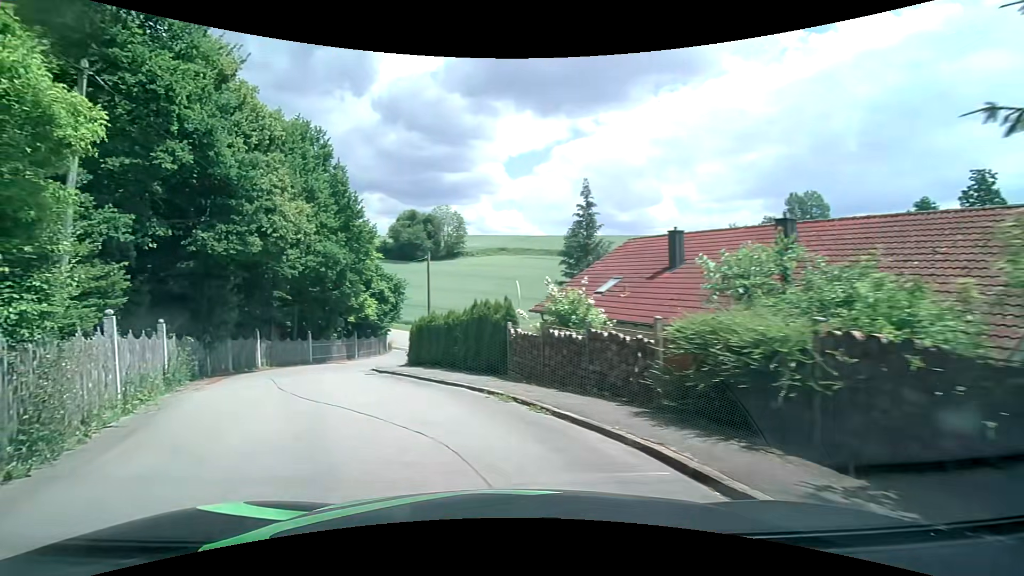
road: residential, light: Day
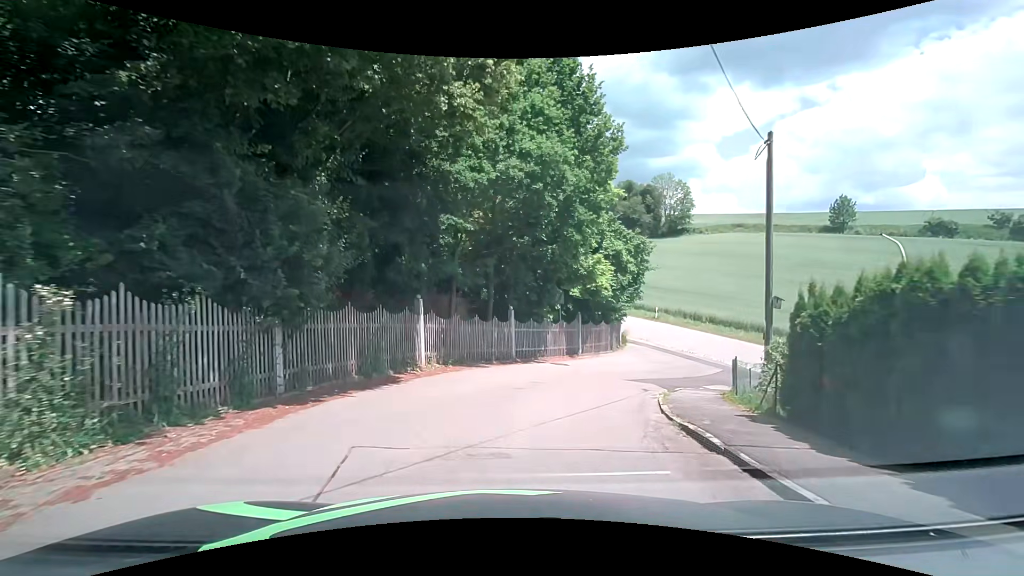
(-5.4, +15.6) m; -24°
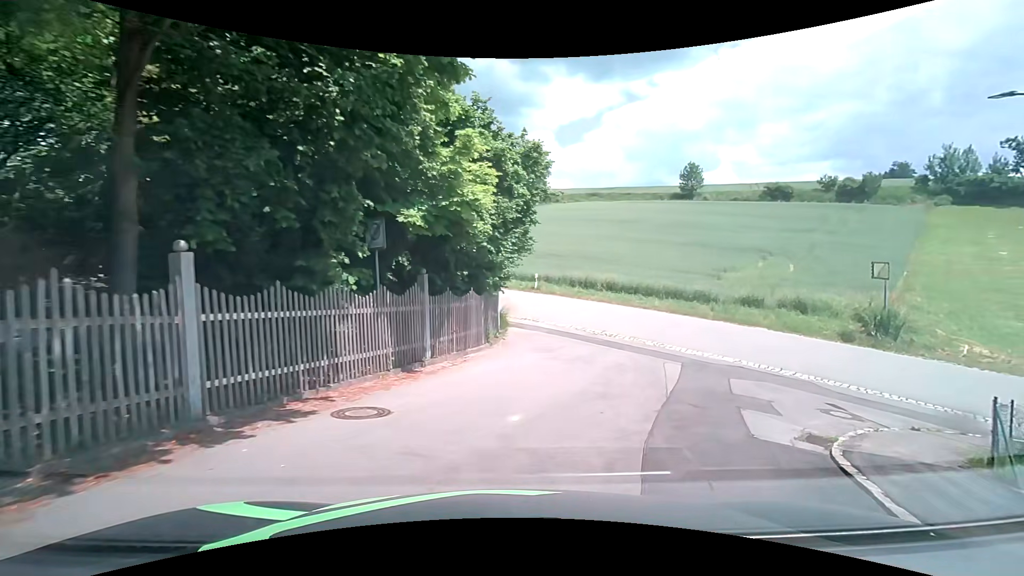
(+1.5, +14.0) m; +18°
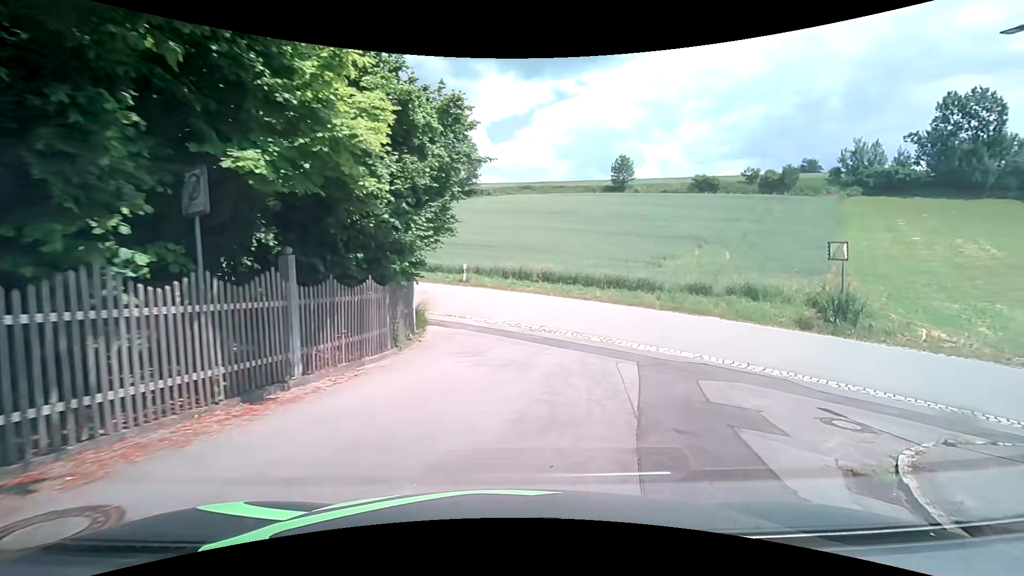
(+0.1, +3.3) m; +6°
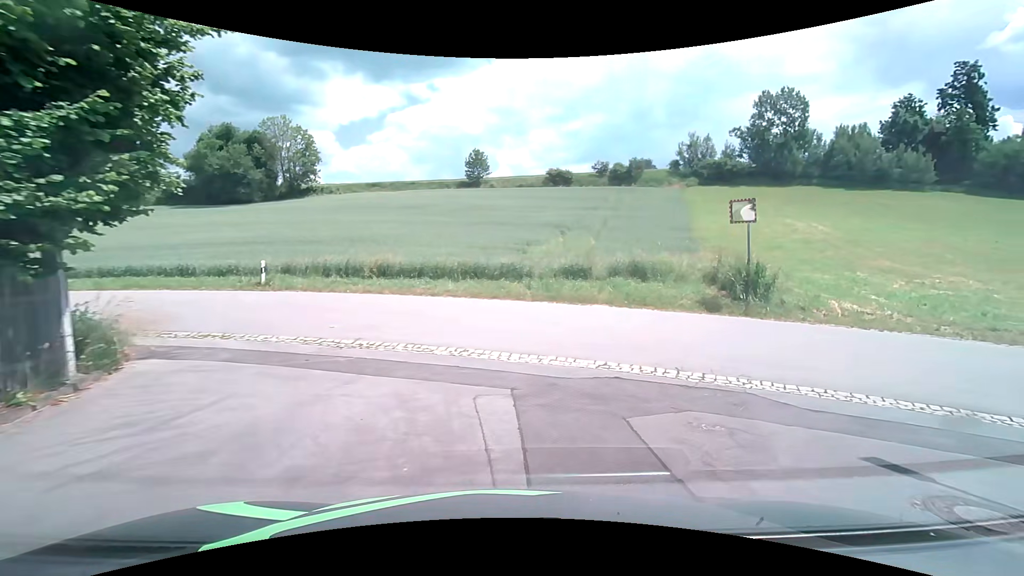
(+0.9, +5.9) m; +16°
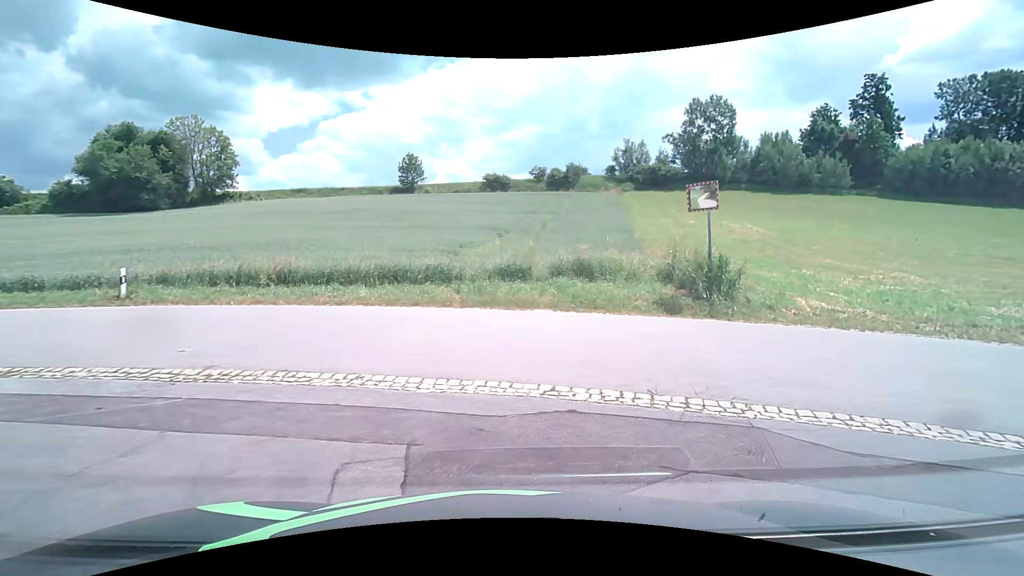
(+0.1, +2.6) m; +6°
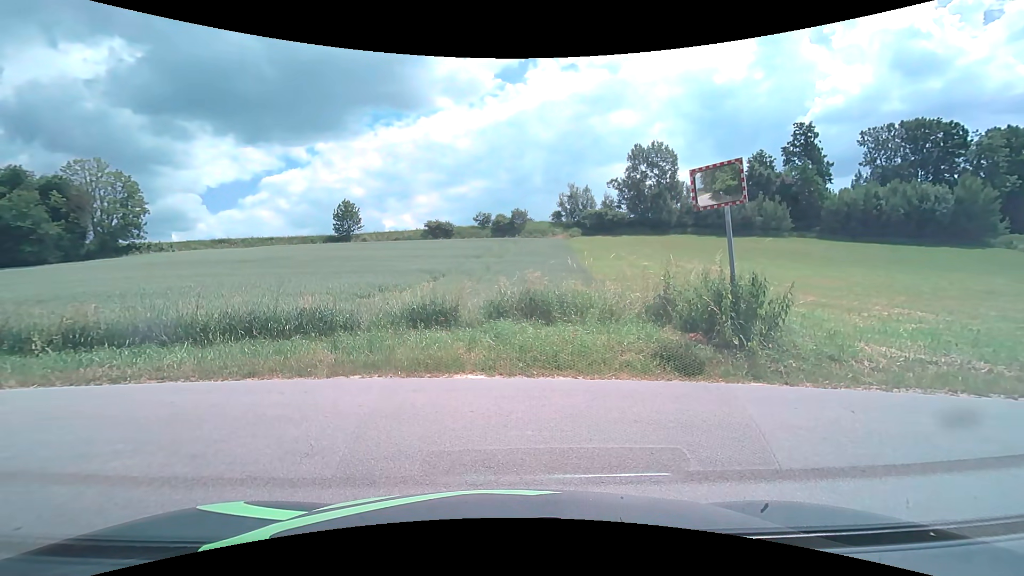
(+0.4, +4.9) m; +7°
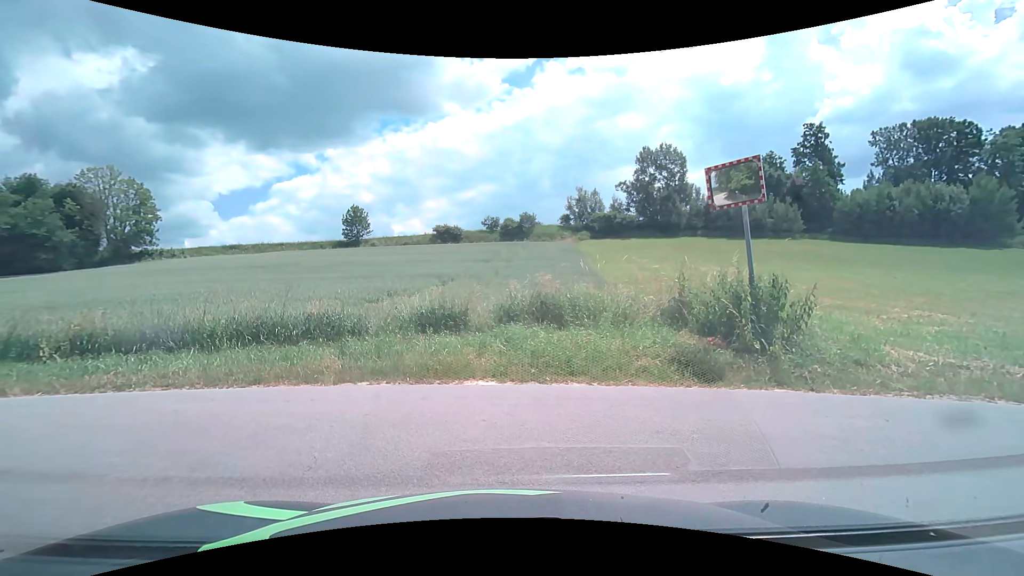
(0.0, +0.3) m; 0°
